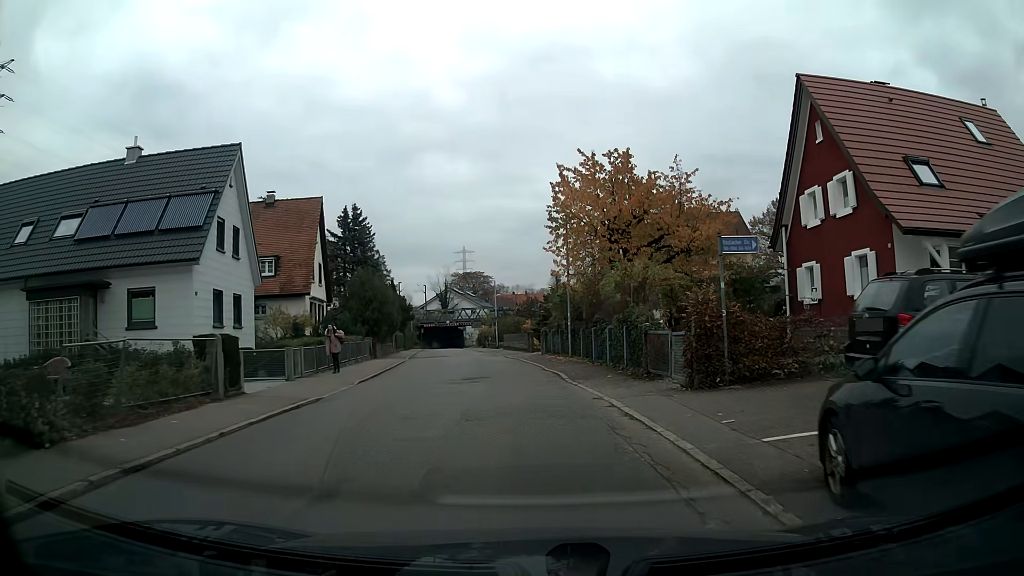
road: residential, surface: asphalt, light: Day
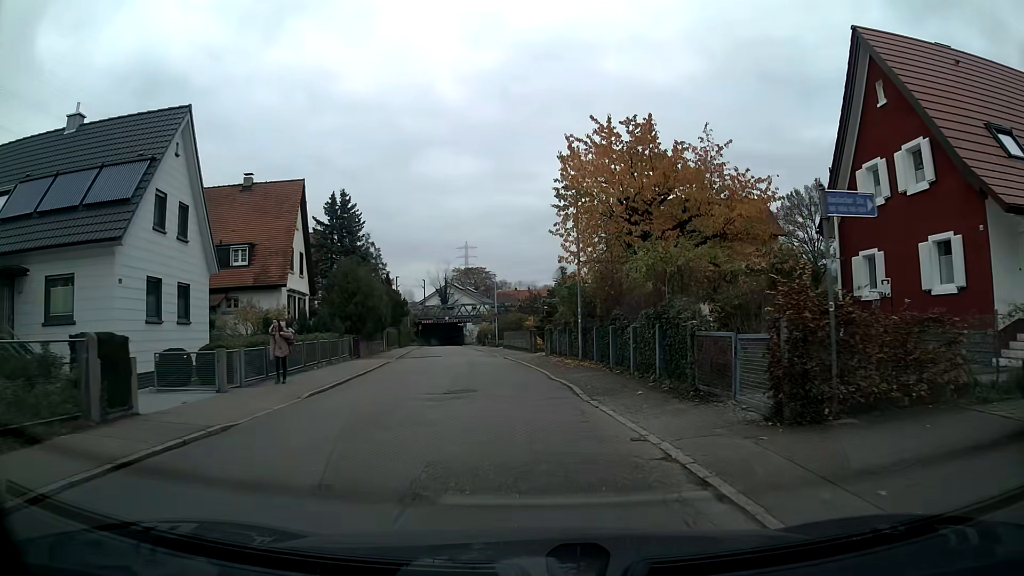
(0.0, +4.5) m; 0°
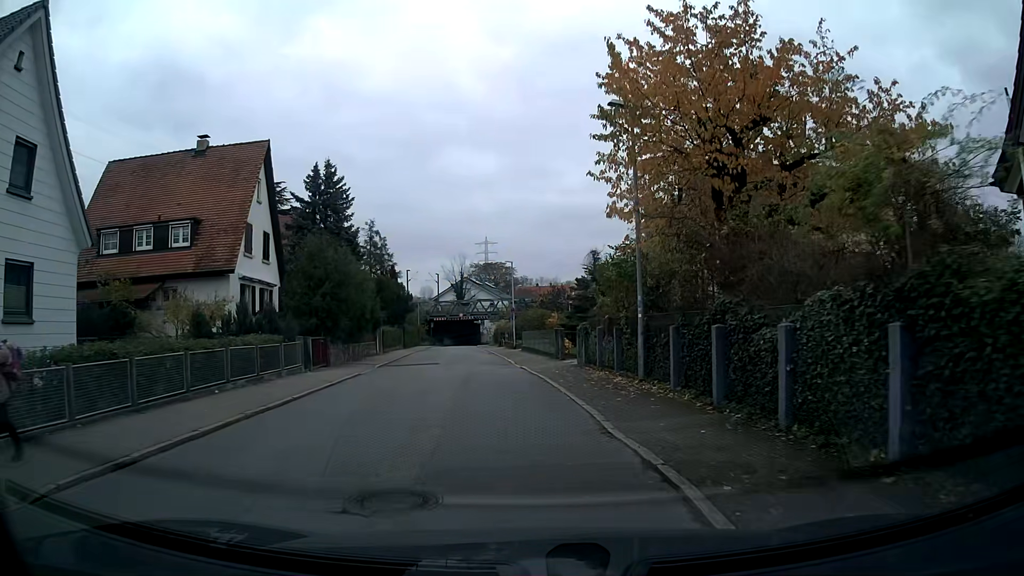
(-0.1, +9.1) m; -2°
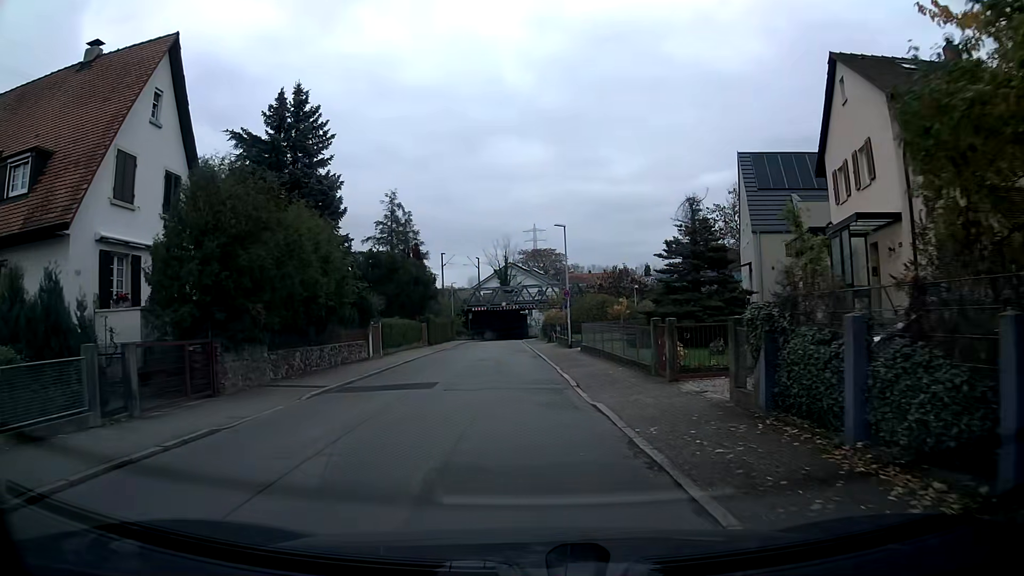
(-0.4, +13.6) m; -4°
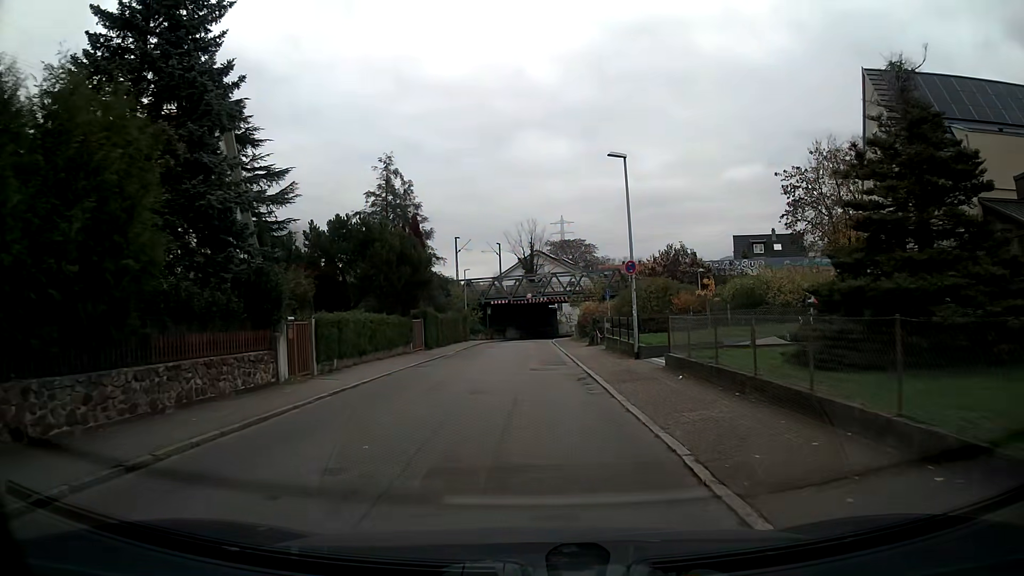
(-0.3, +13.6) m; -2°
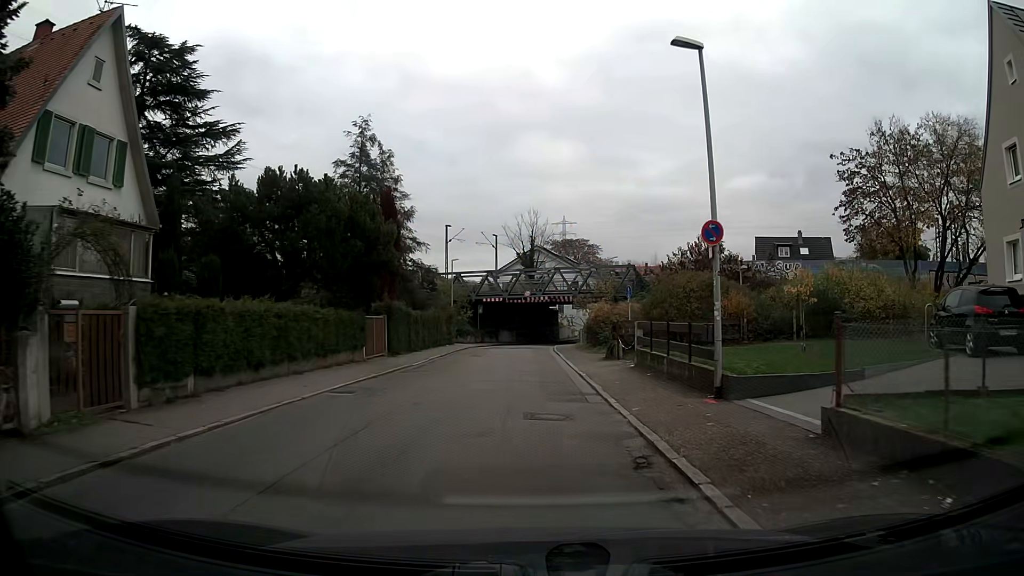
(0.0, +9.1) m; 0°
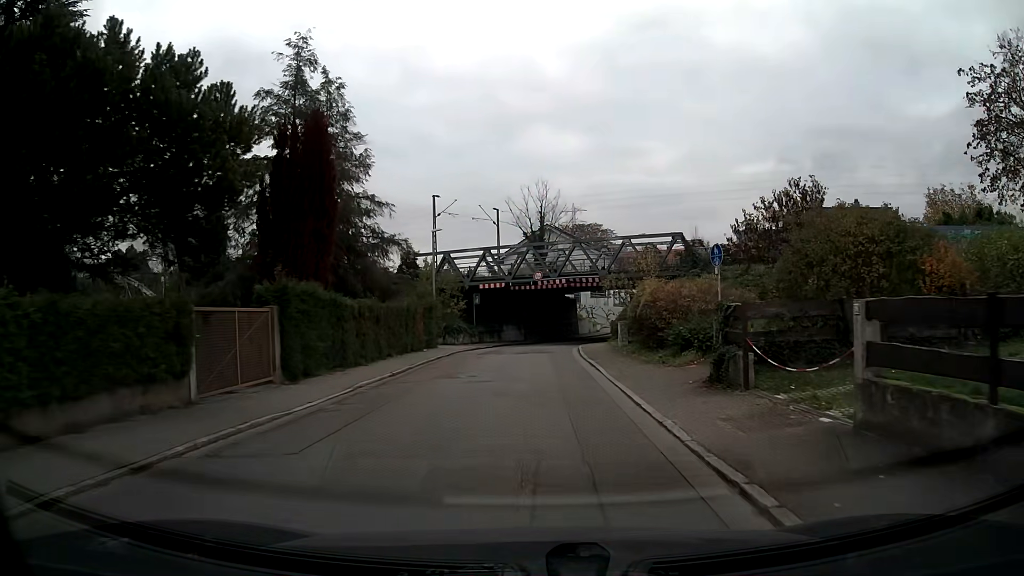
(-0.1, +13.7) m; -1°
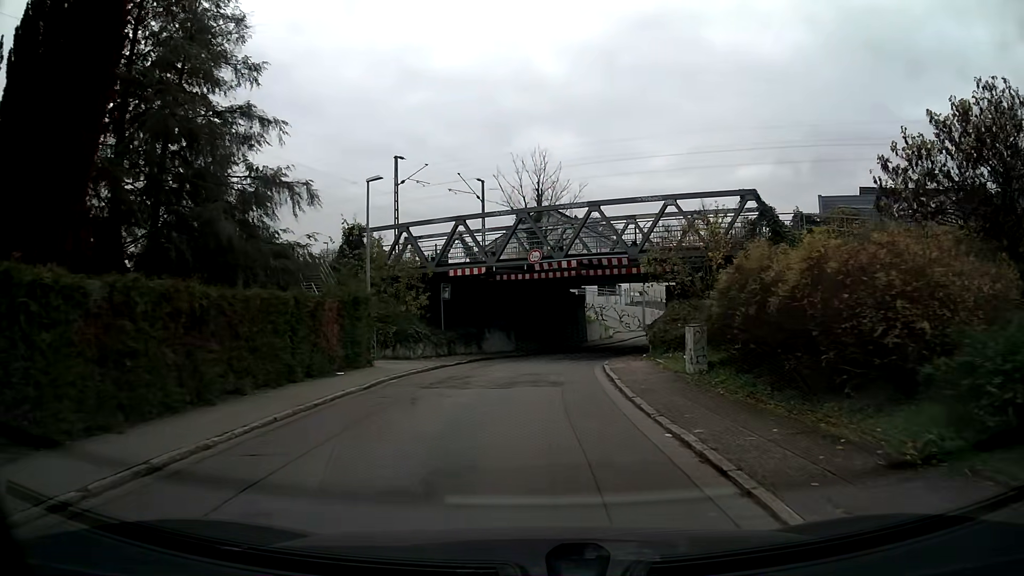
(0.0, +13.5) m; 0°
